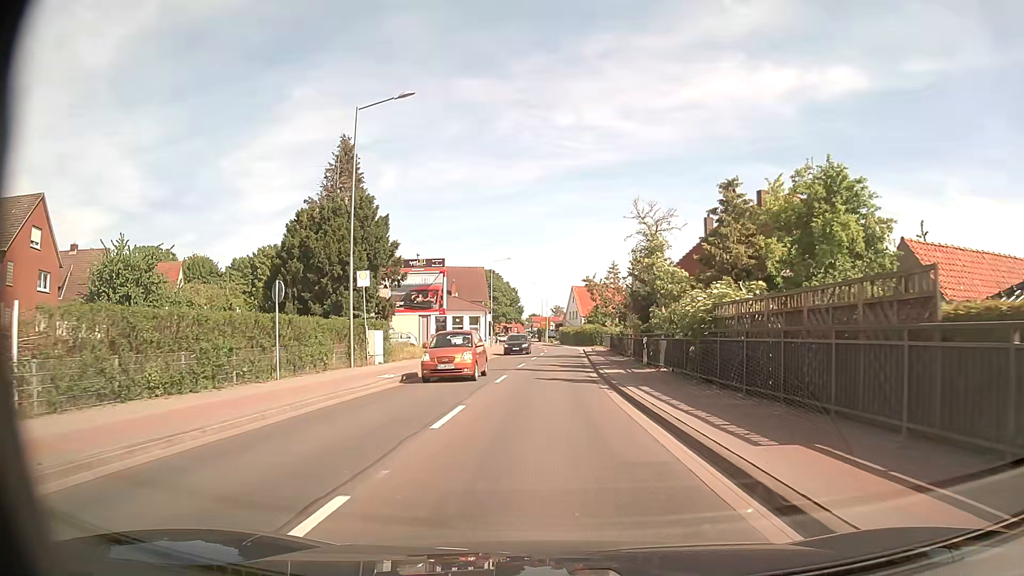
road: secondary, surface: asphalt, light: Day
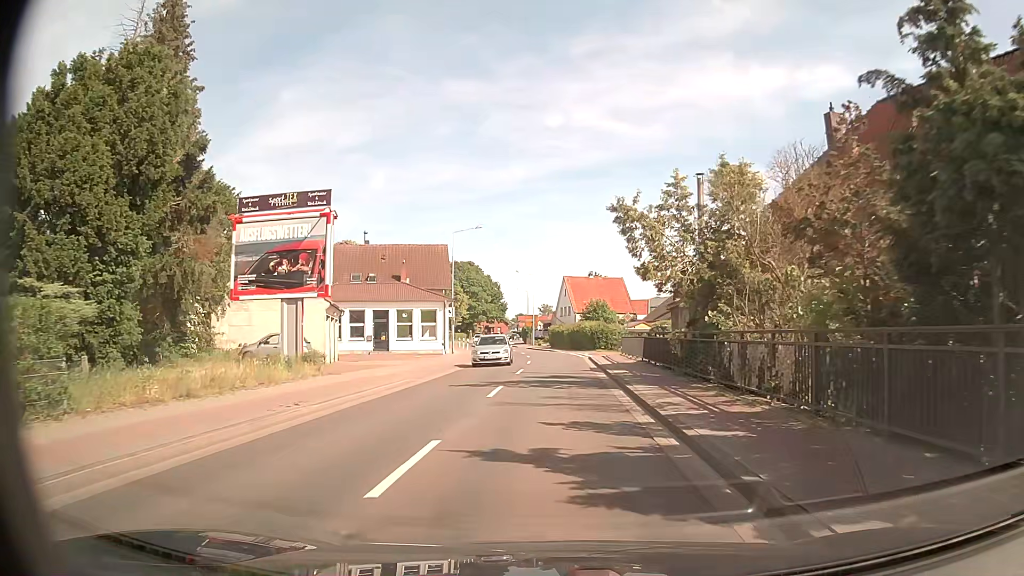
(0.0, +22.3) m; 0°
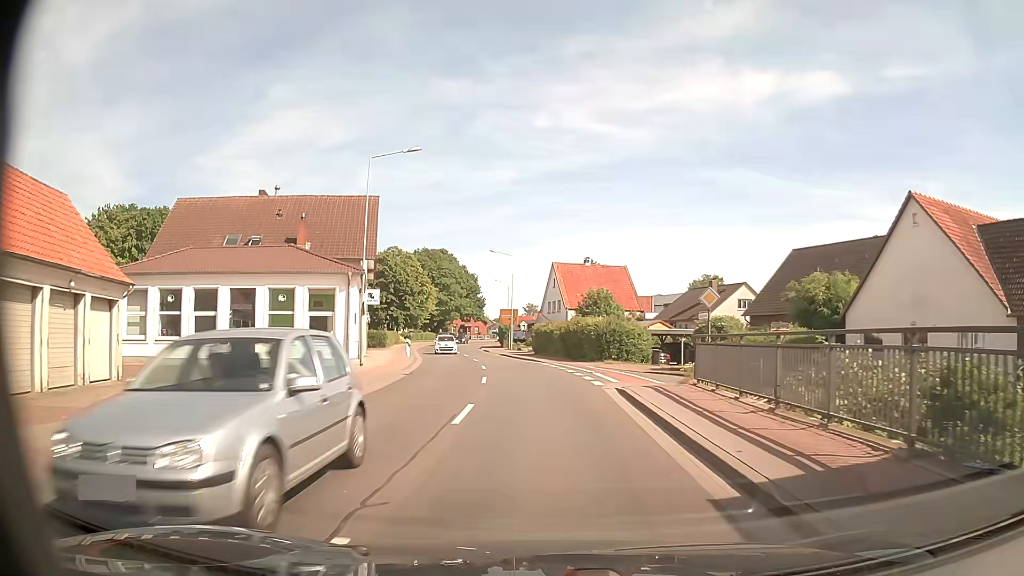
(+0.4, +22.4) m; +1°
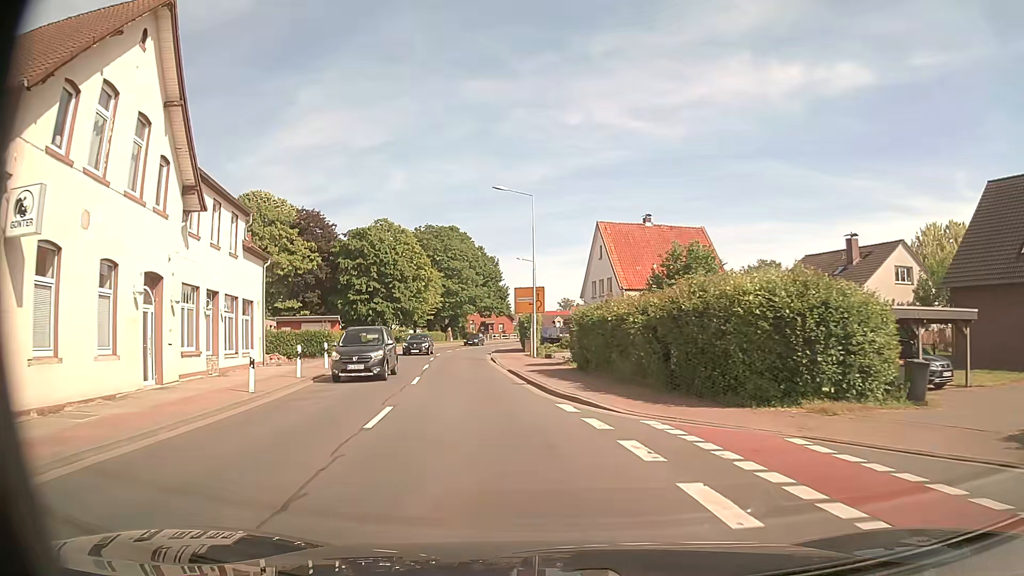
(-0.4, +28.0) m; -3°
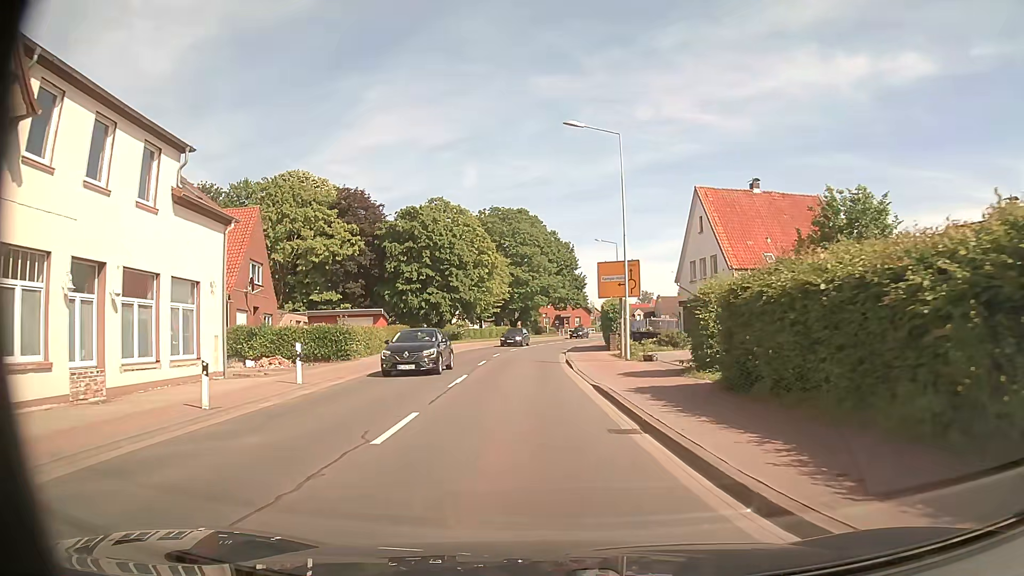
(-0.6, +11.2) m; -6°
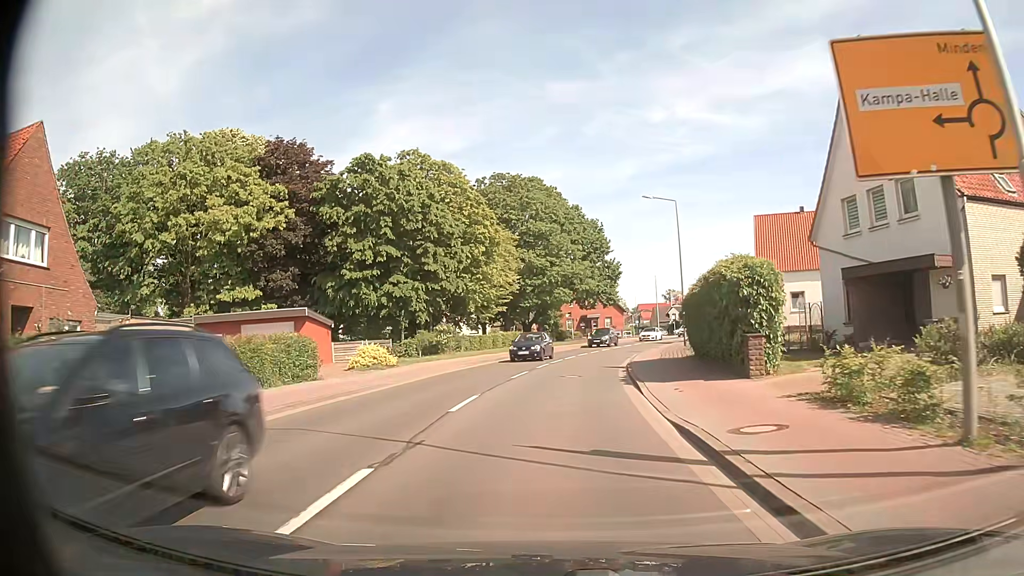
(-0.7, +22.4) m; -2°
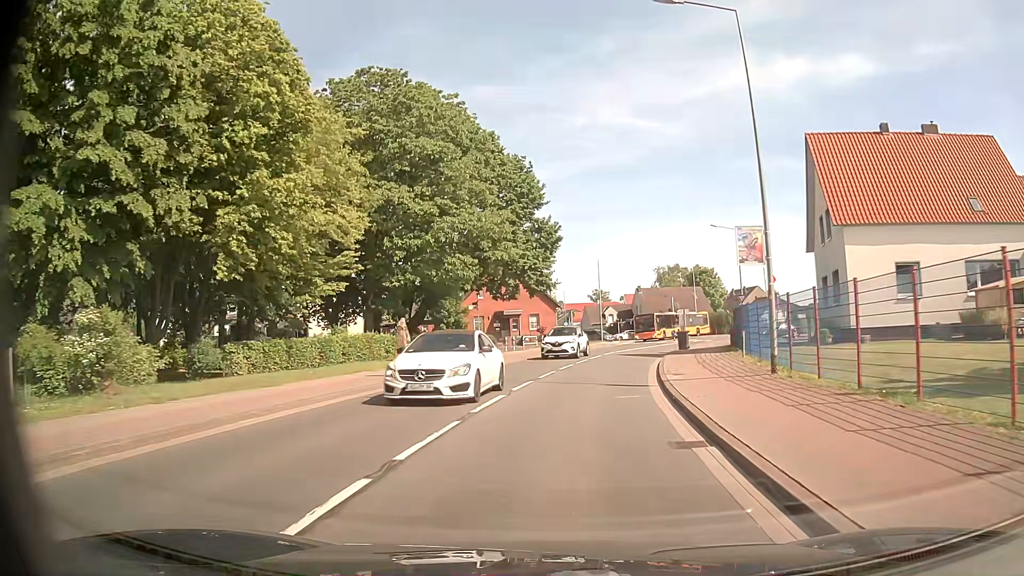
(+1.4, +27.8) m; +7°
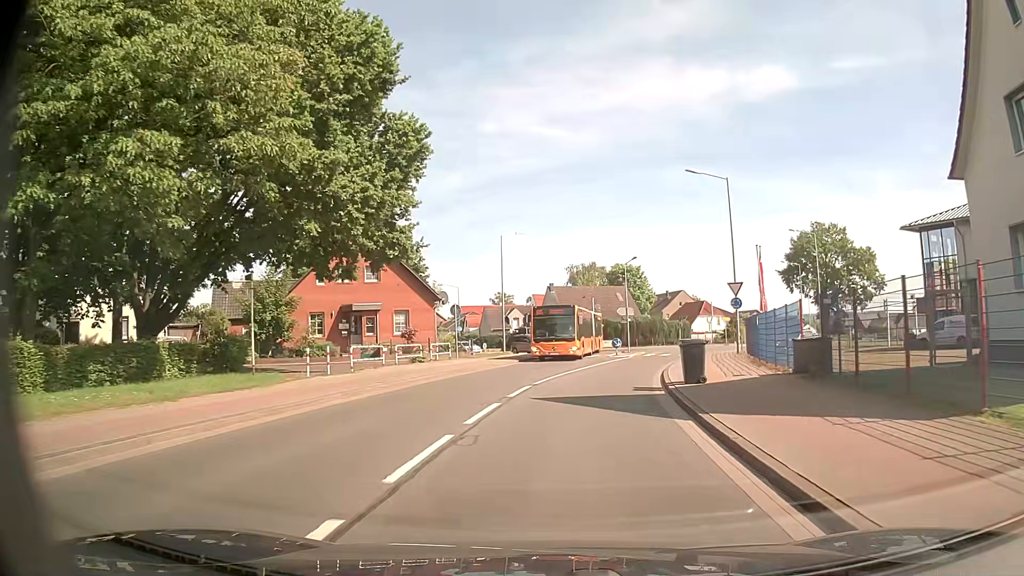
(+1.4, +22.2) m; +8°
(0, +10) (+1, +20) (+3, +30) (+6, +39) (+10, +49) (+16, +56) (+19, +65) (+23, +75) (+27, +84) (+31, +93) m
